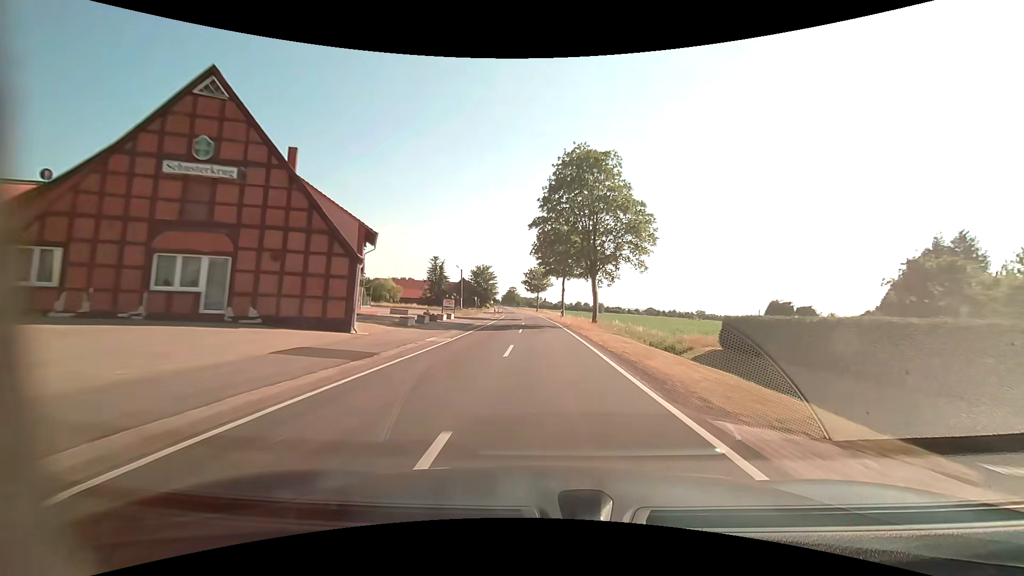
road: tertiary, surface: asphalt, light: Day
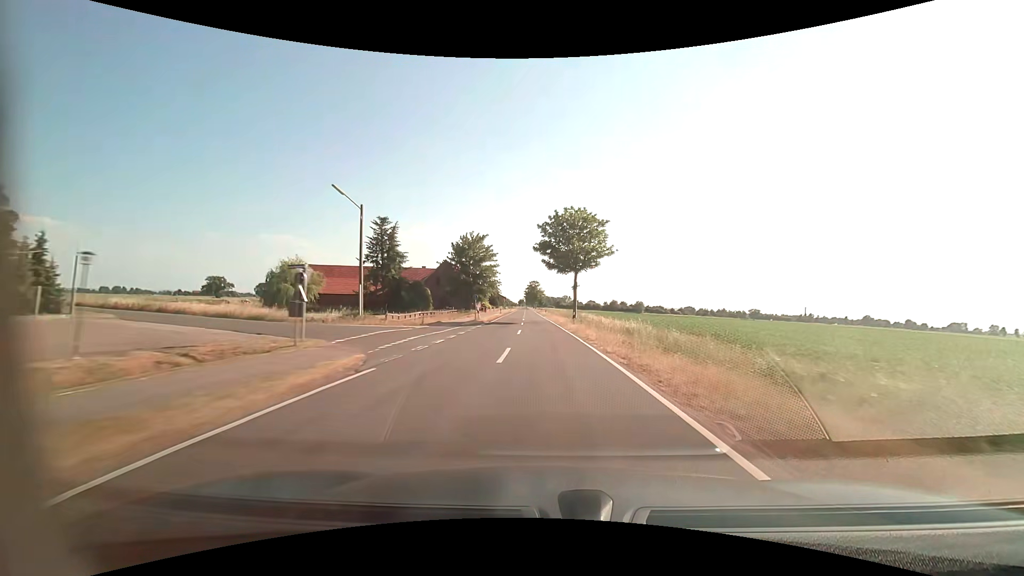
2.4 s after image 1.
(-1.5, +63.1) m; -3°
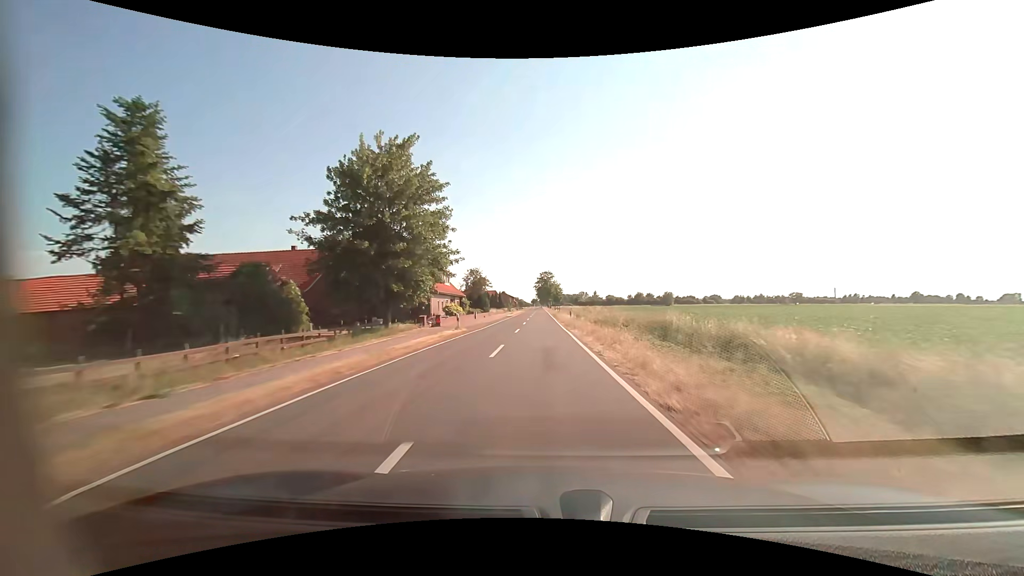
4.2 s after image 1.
(-0.5, +47.4) m; -2°
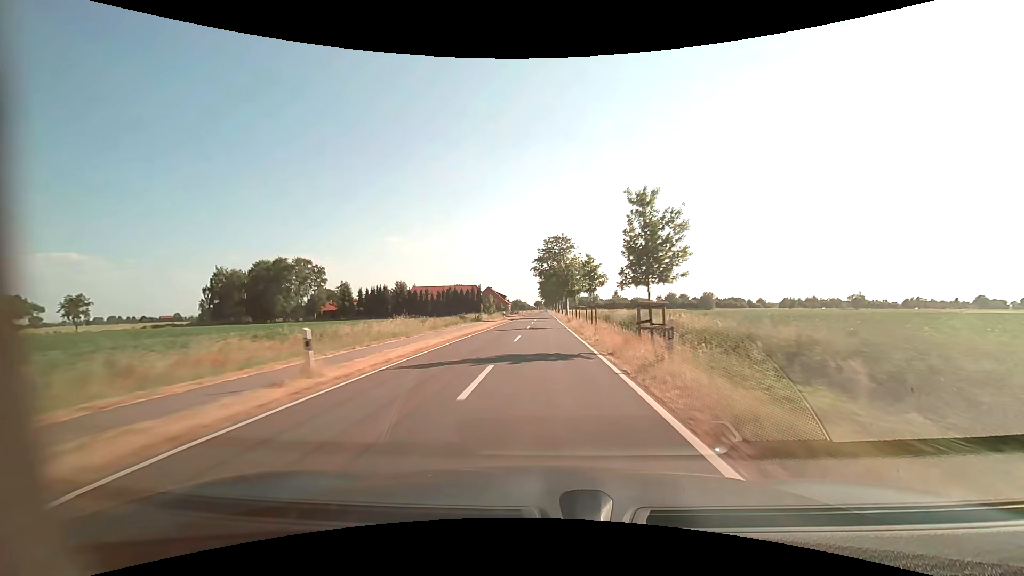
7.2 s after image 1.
(-0.7, +79.0) m; -1°
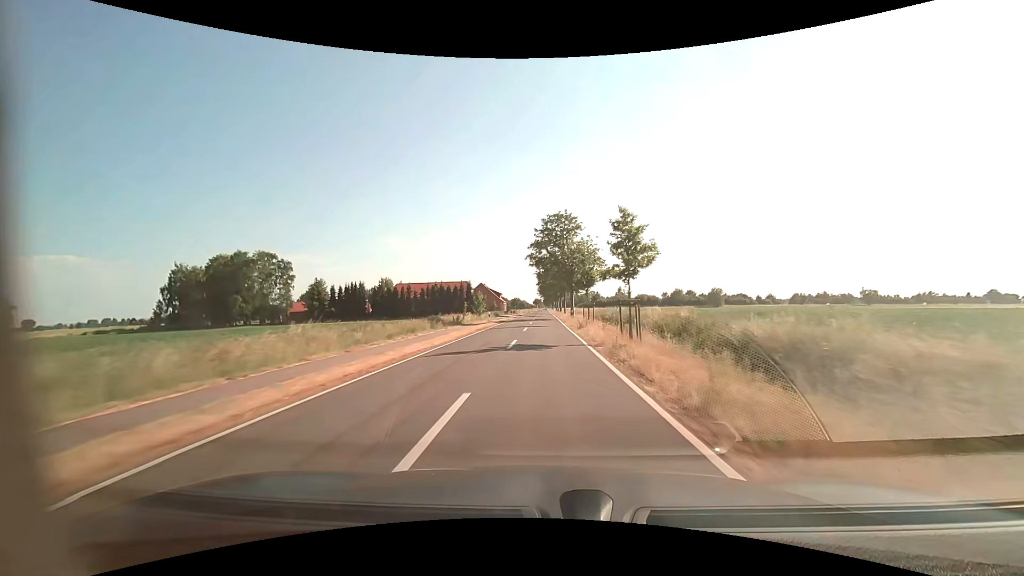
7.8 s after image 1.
(0.0, +15.8) m; 0°
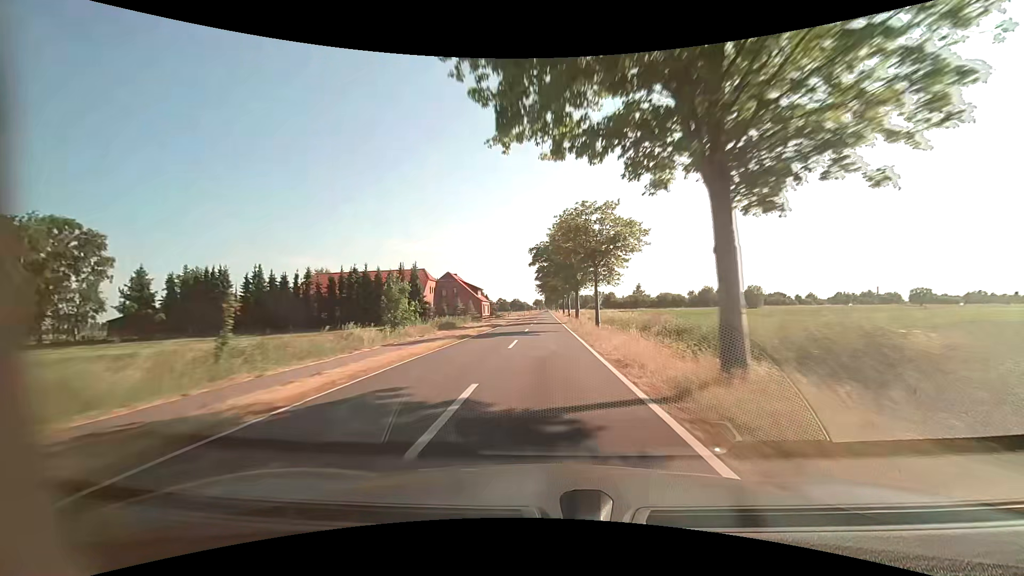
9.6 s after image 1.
(0.0, +47.4) m; 0°
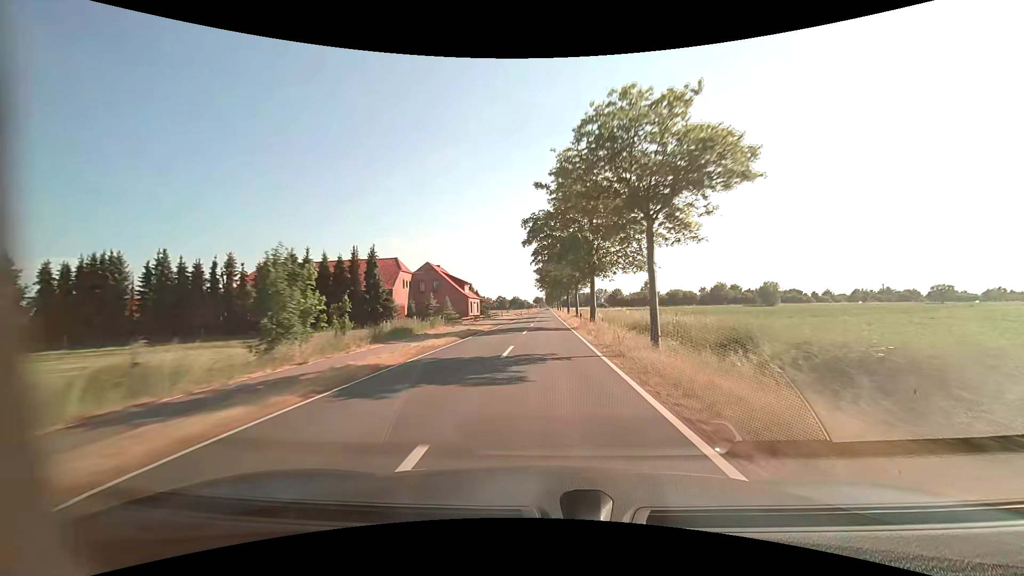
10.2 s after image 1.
(0.0, +15.8) m; 0°
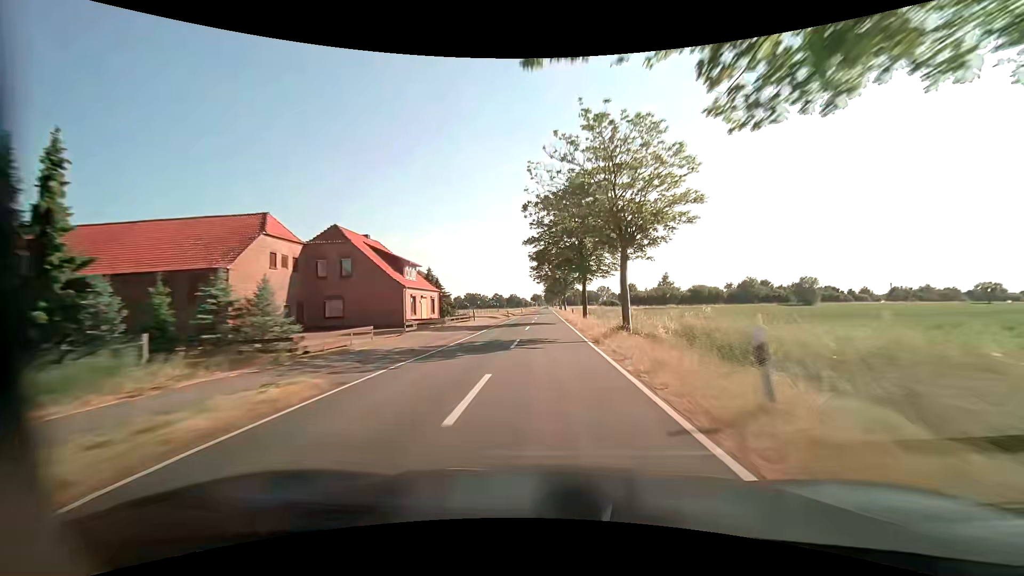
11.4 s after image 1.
(+0.1, +31.6) m; 0°
(0, +10) (0, +20) (0, +30) (0, +40) (0, +50) (0, +60) (0, +70) (0, +80) (+1, +90) (+1, +100) m
